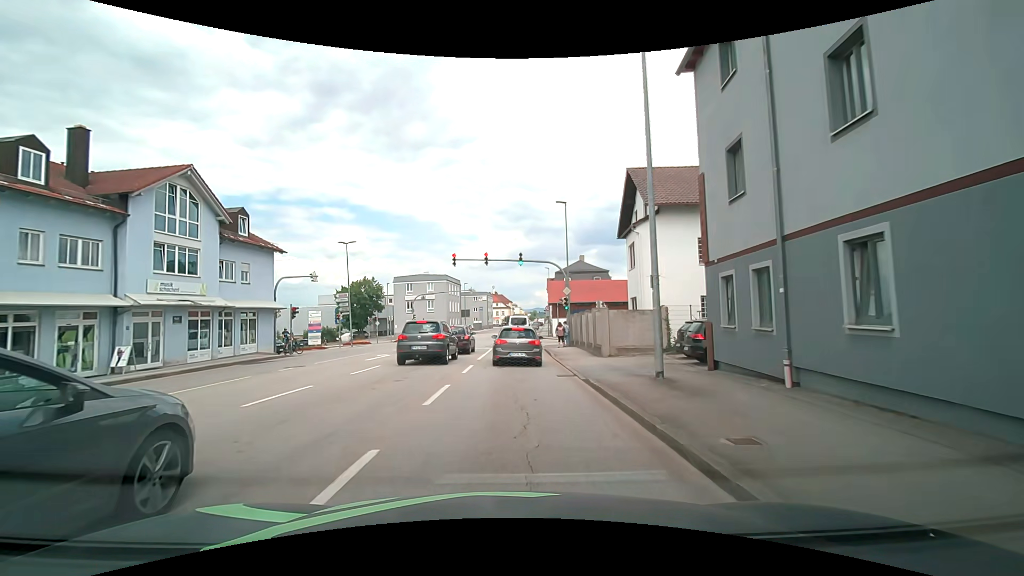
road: tertiary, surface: asphalt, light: Day
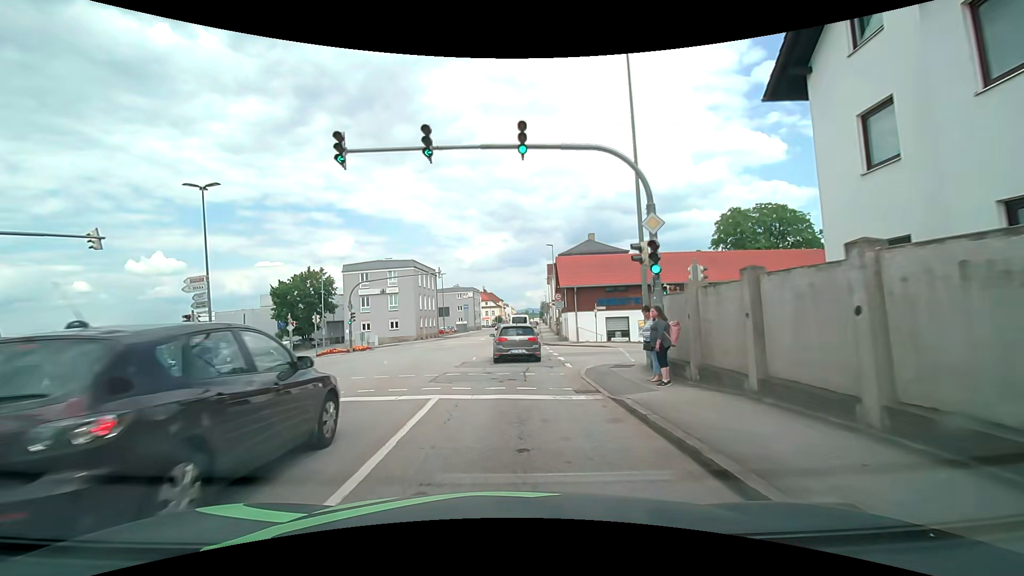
(-0.1, +21.6) m; +1°
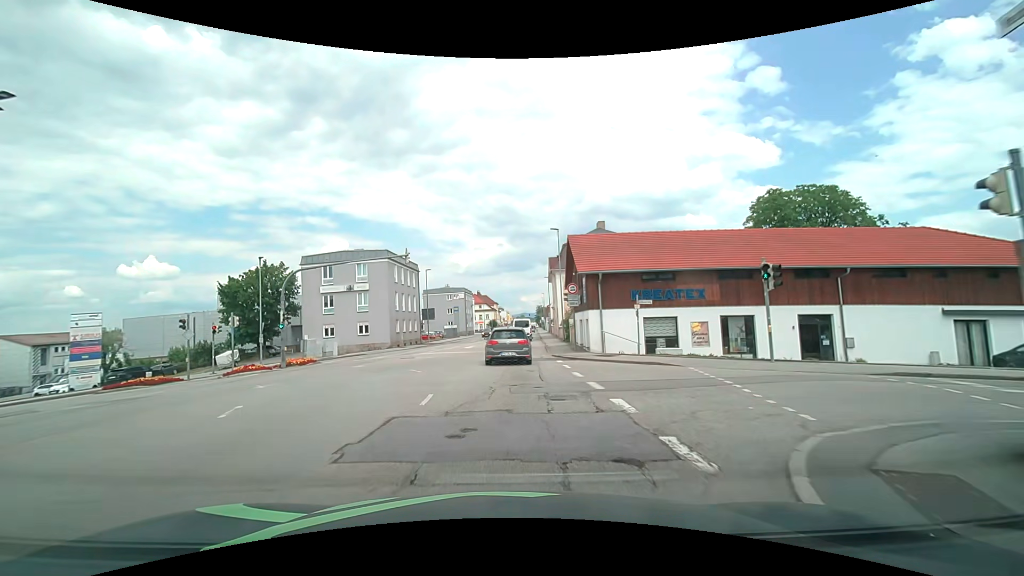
(-0.1, +11.4) m; 0°
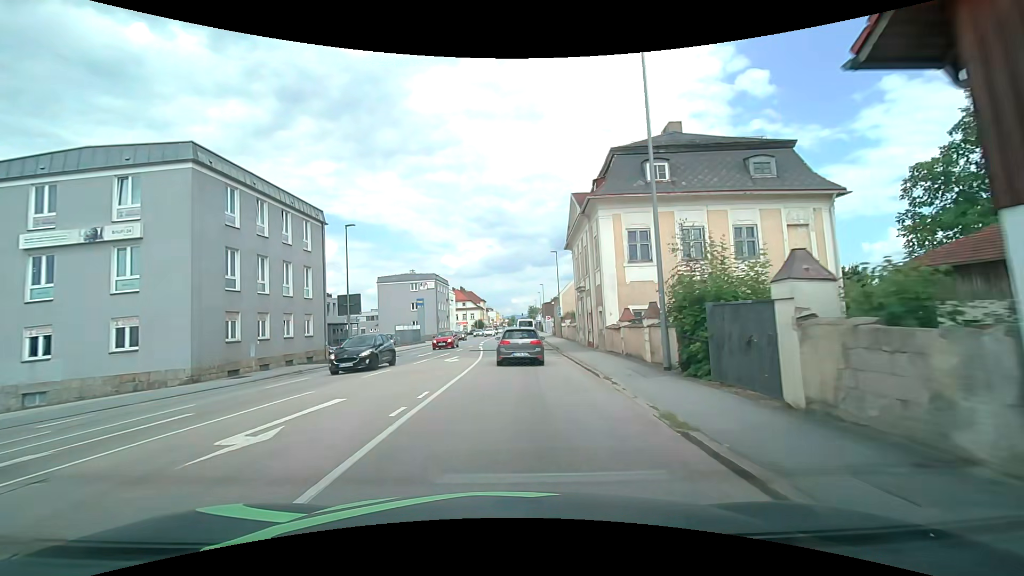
(+0.3, +31.0) m; +1°
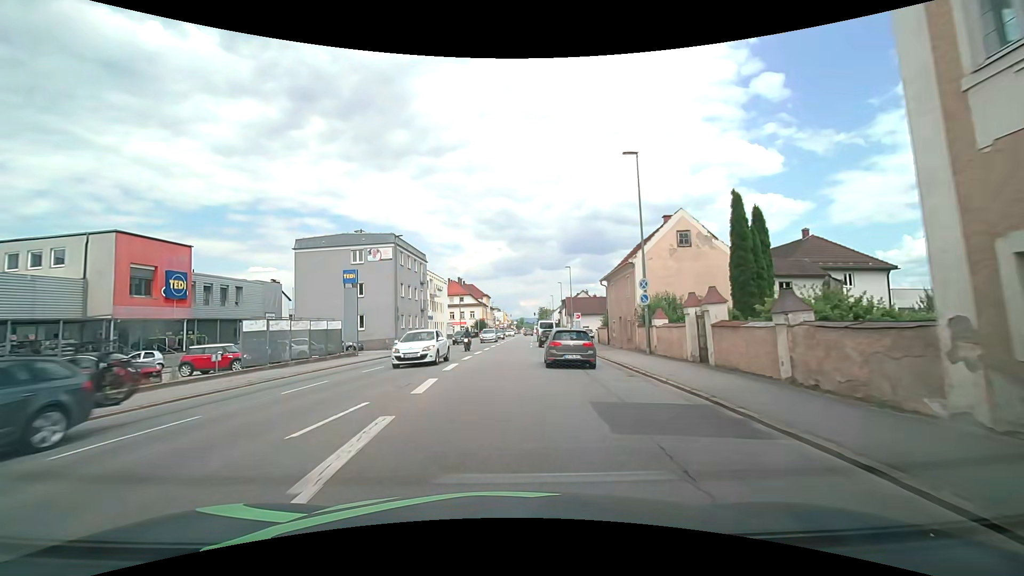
(+0.1, +33.6) m; -1°
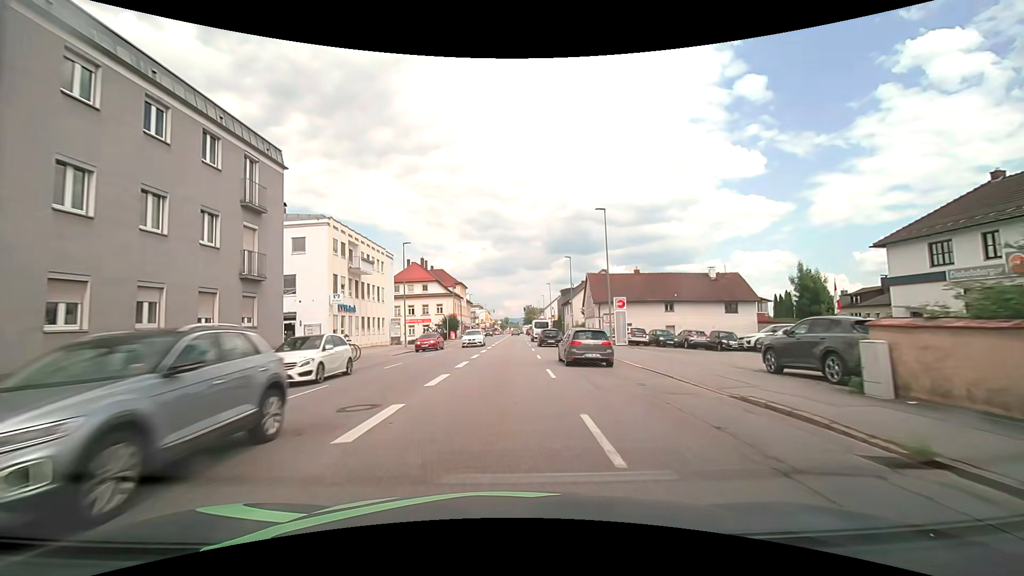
(+0.9, +34.7) m; +2°
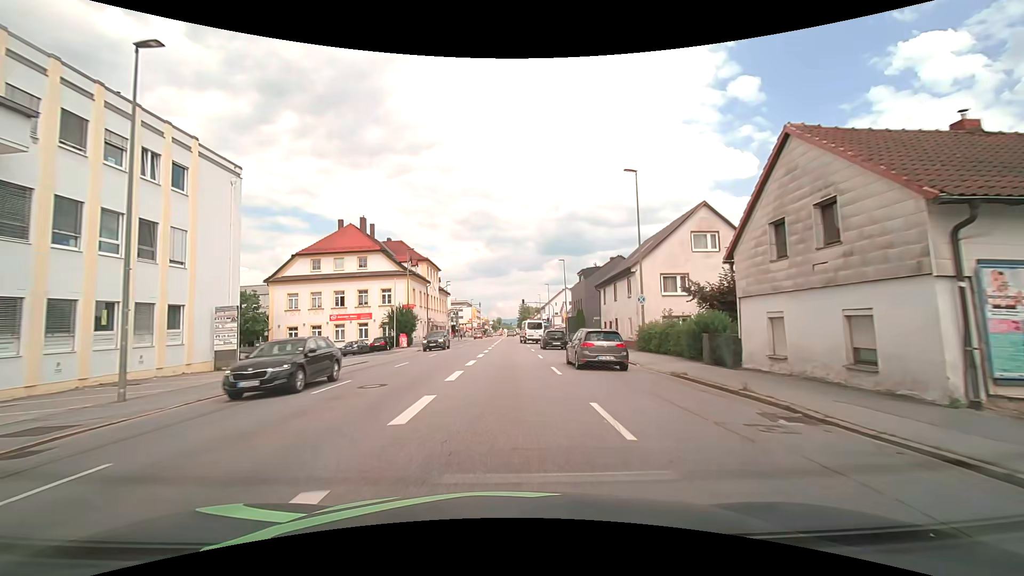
(+0.4, +35.0) m; +1°
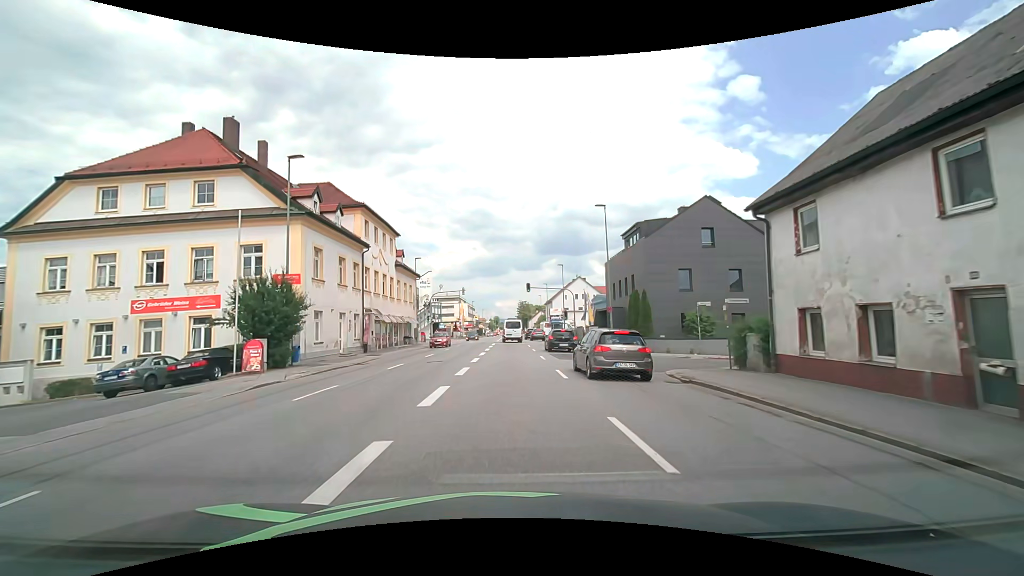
(+0.1, +28.2) m; +1°
(0, +10) (0, +20) (0, +30) (0, +40) (0, +50) (0, +60) (0, +70) (0, +80) (0, +90) (0, +100) m
